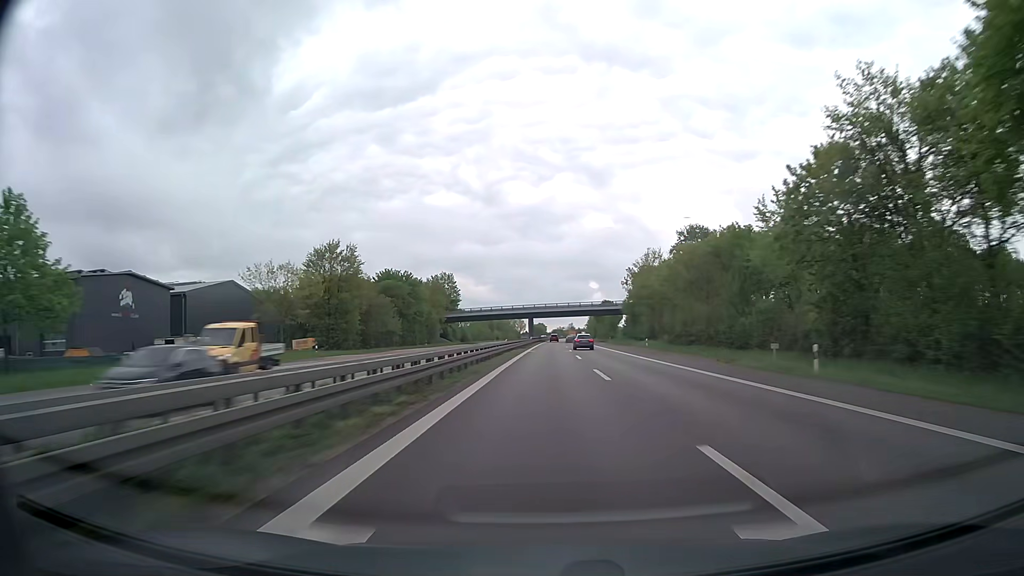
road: trunk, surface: asphalt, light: Day
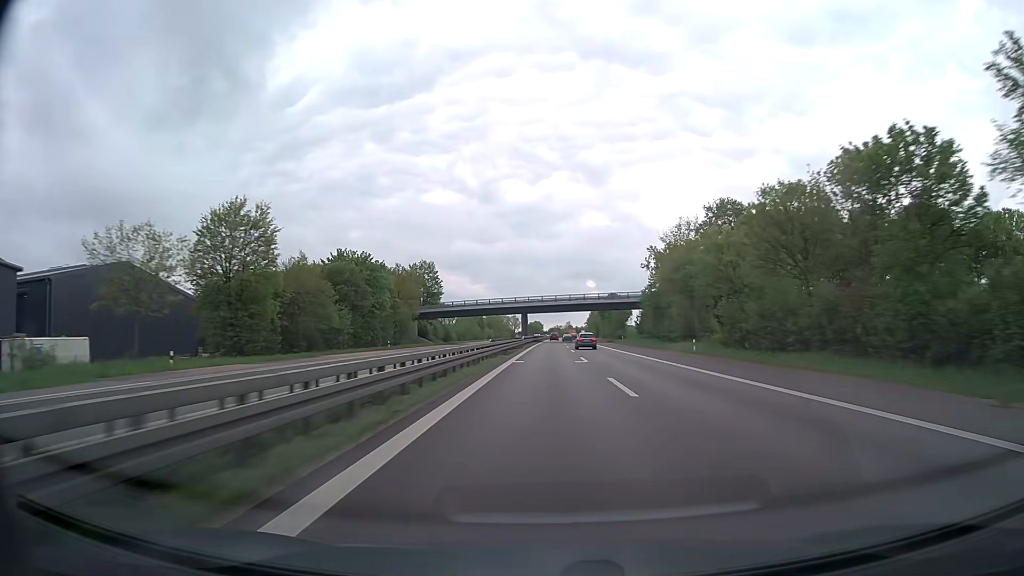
(+0.1, +23.8) m; 0°
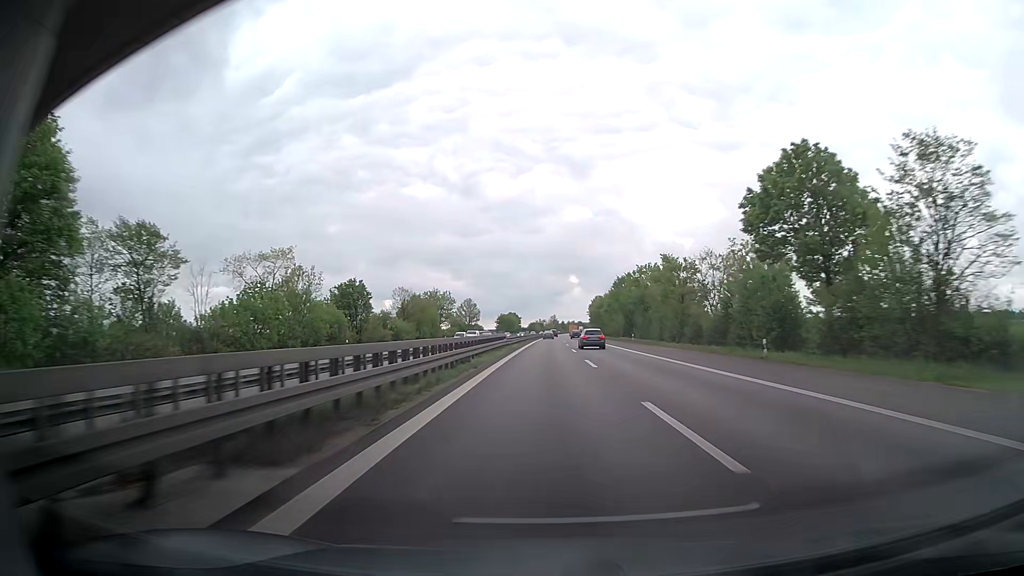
(+1.8, +116.0) m; +2°
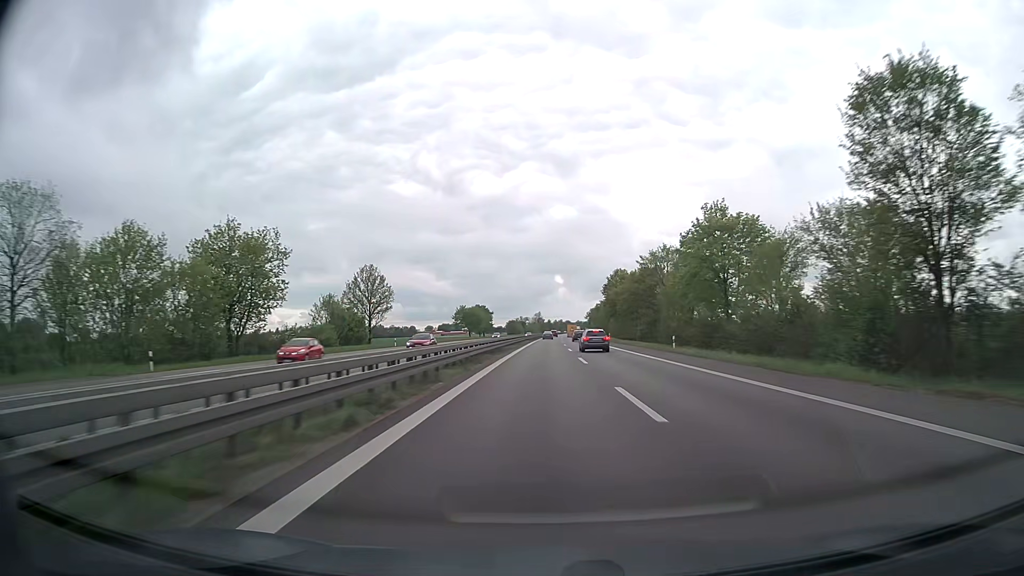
(+1.0, +86.3) m; +1°
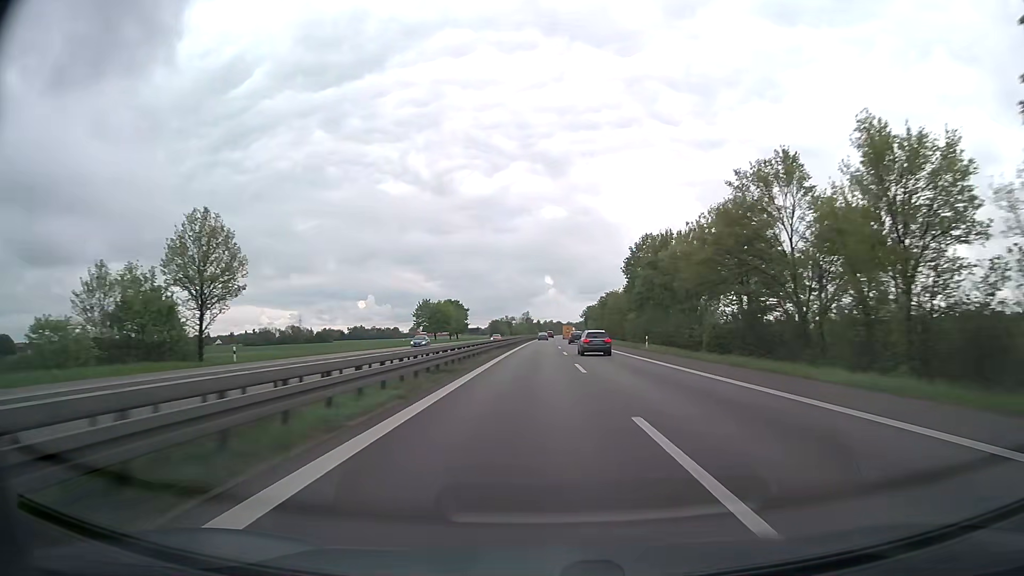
(+0.3, +41.5) m; +1°
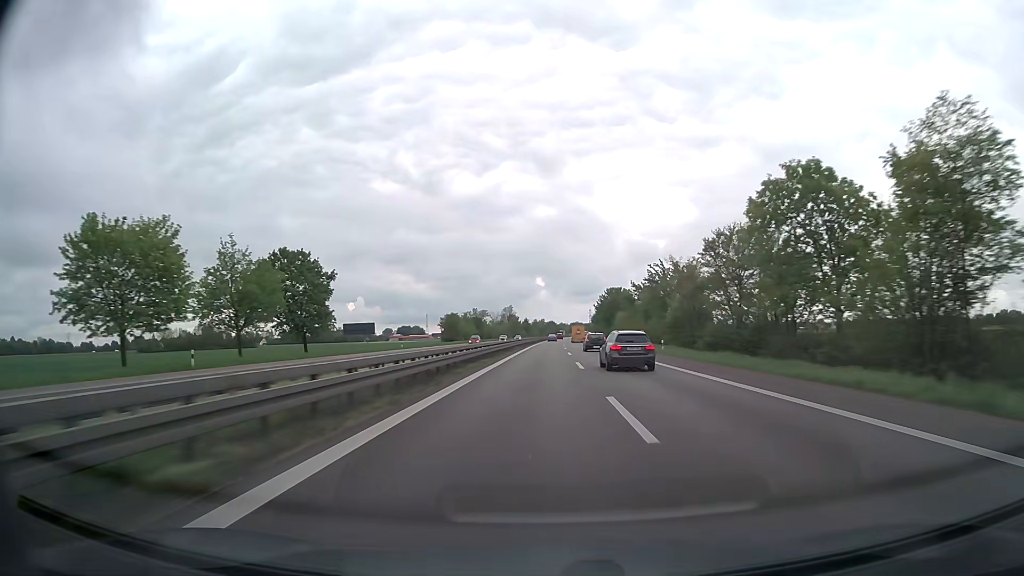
(+0.9, +104.9) m; +1°
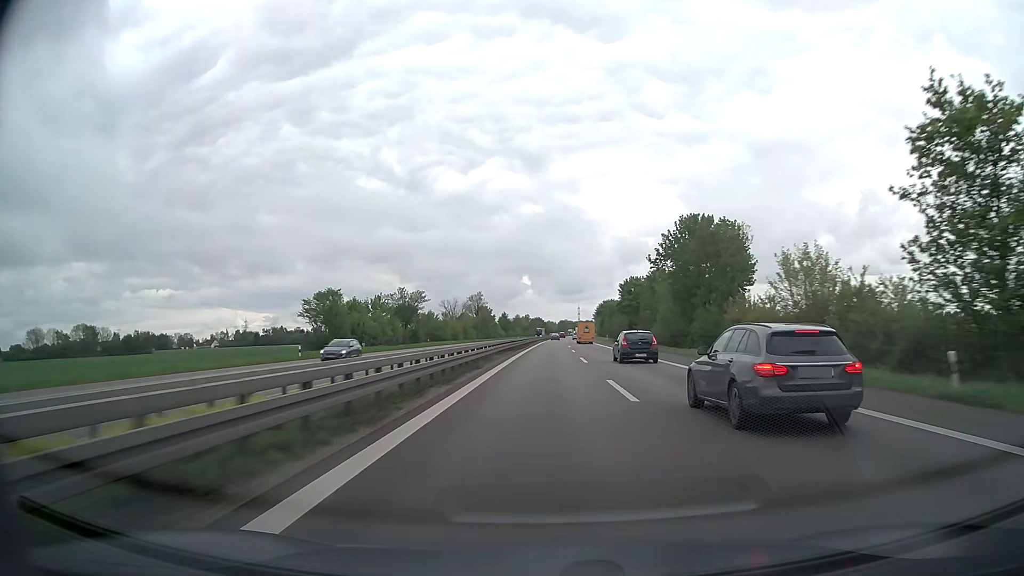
(+0.8, +85.6) m; +1°
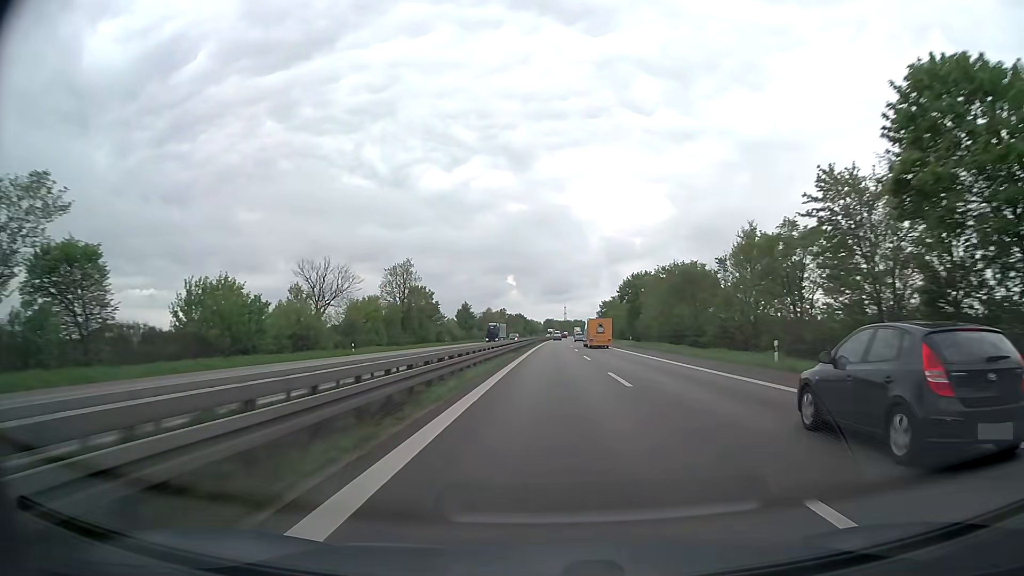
(+0.9, +86.7) m; +1°
(0, +10) (0, +20) (0, +30) (0, +40) (0, +50) (+1, +60) (+1, +70) (+1, +80) (+1, +90) (+2, +100) m
